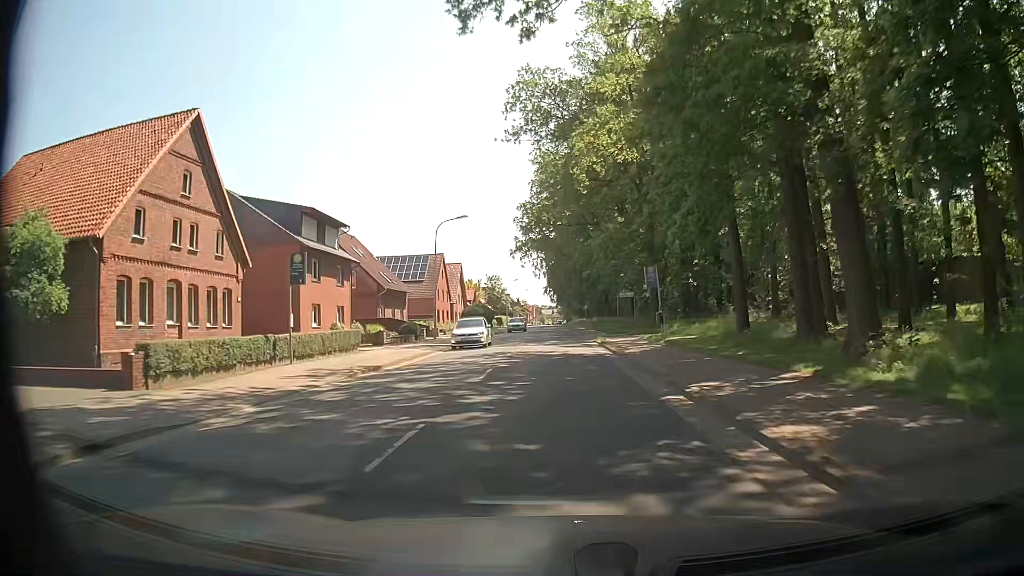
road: secondary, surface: asphalt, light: Day
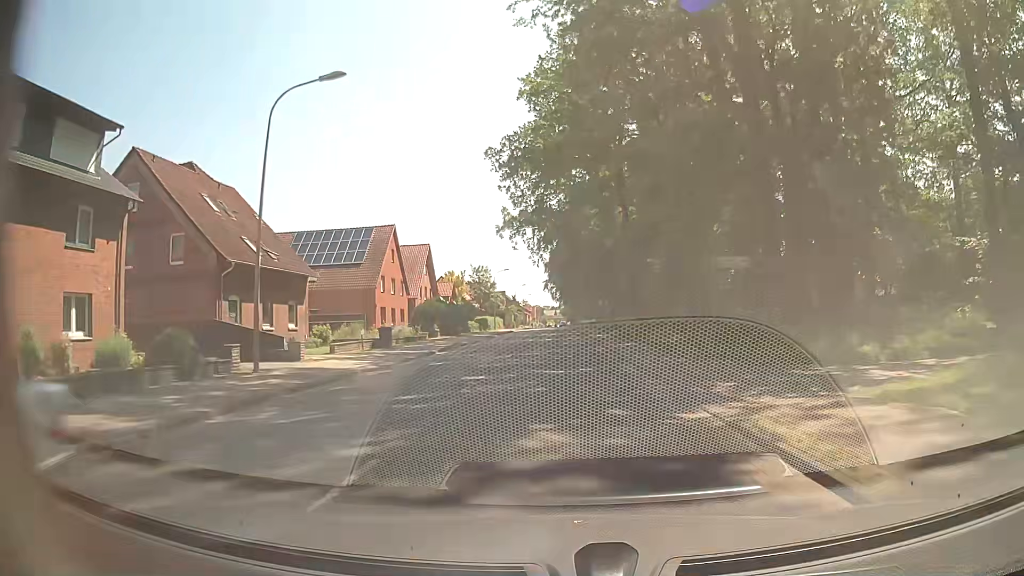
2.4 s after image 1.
(-0.1, +29.5) m; 0°
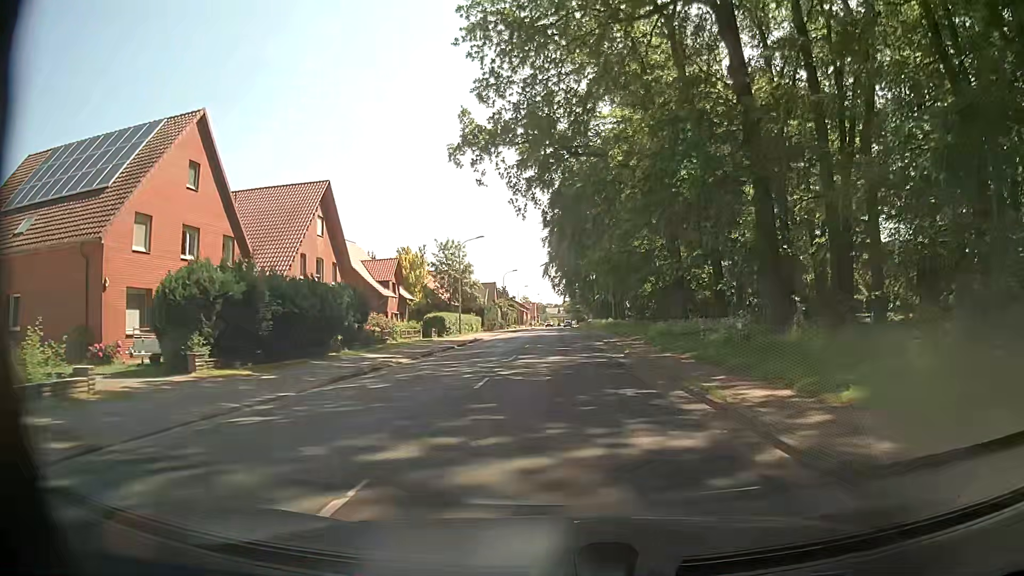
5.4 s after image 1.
(-0.3, +37.0) m; -1°
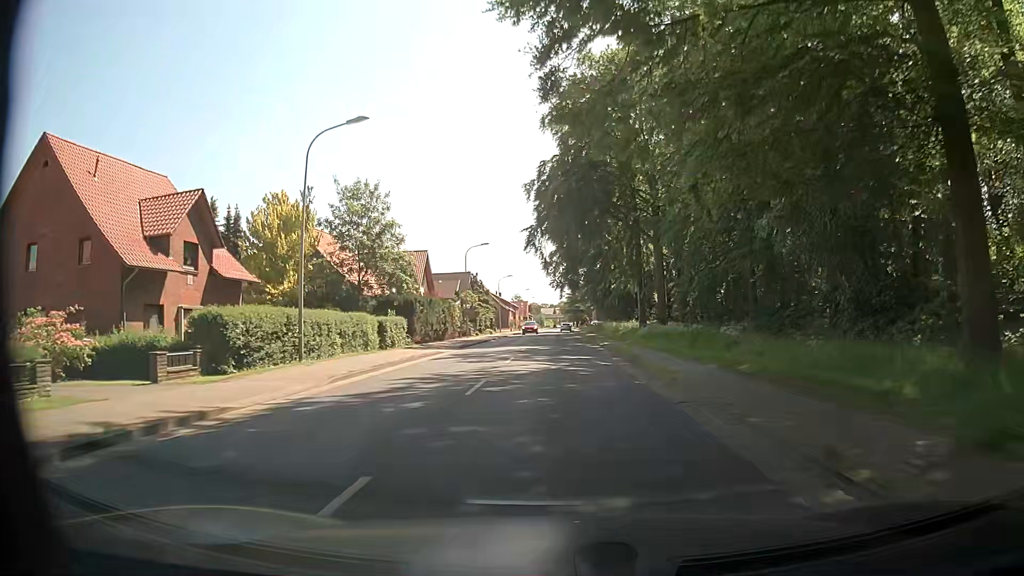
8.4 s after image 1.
(+0.4, +36.6) m; 0°
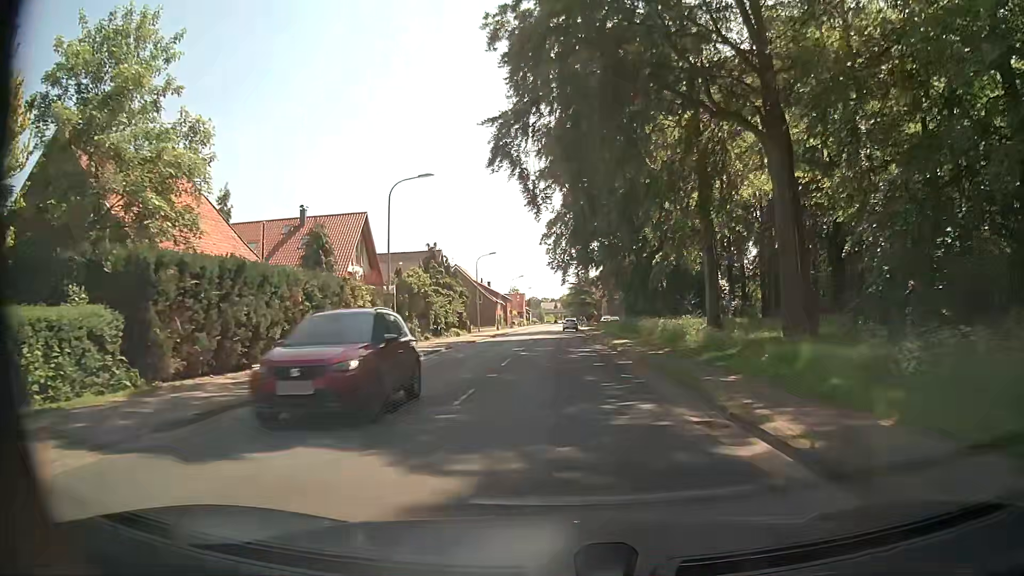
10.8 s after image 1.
(+0.4, +29.0) m; +1°
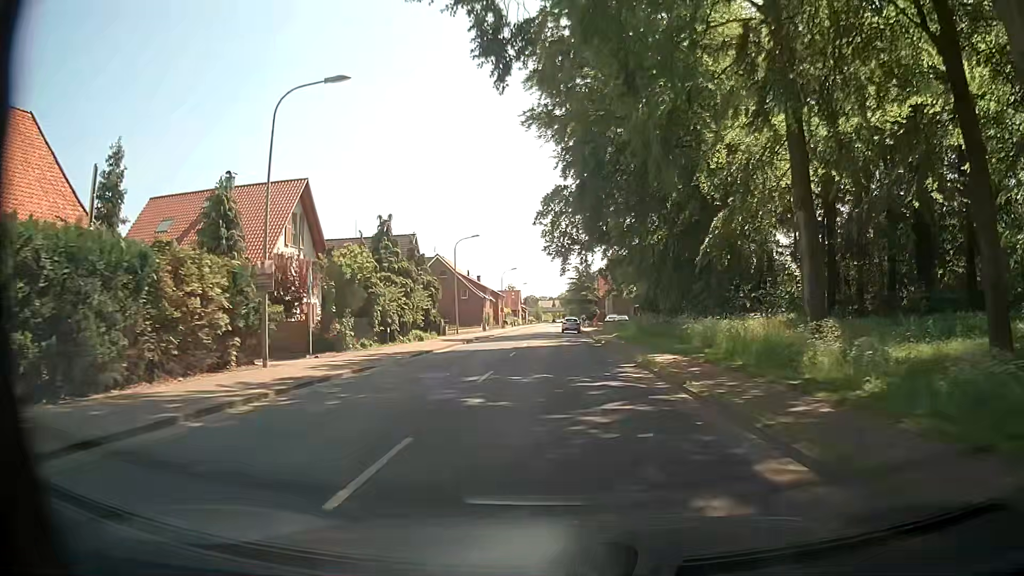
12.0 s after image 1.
(0.0, +14.5) m; 0°
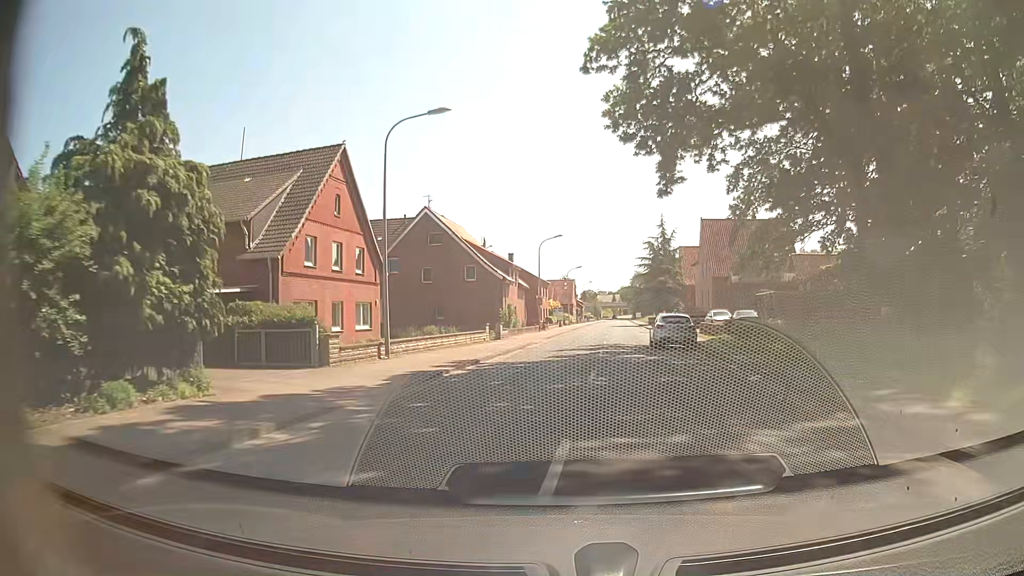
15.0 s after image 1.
(-0.6, +36.3) m; -4°
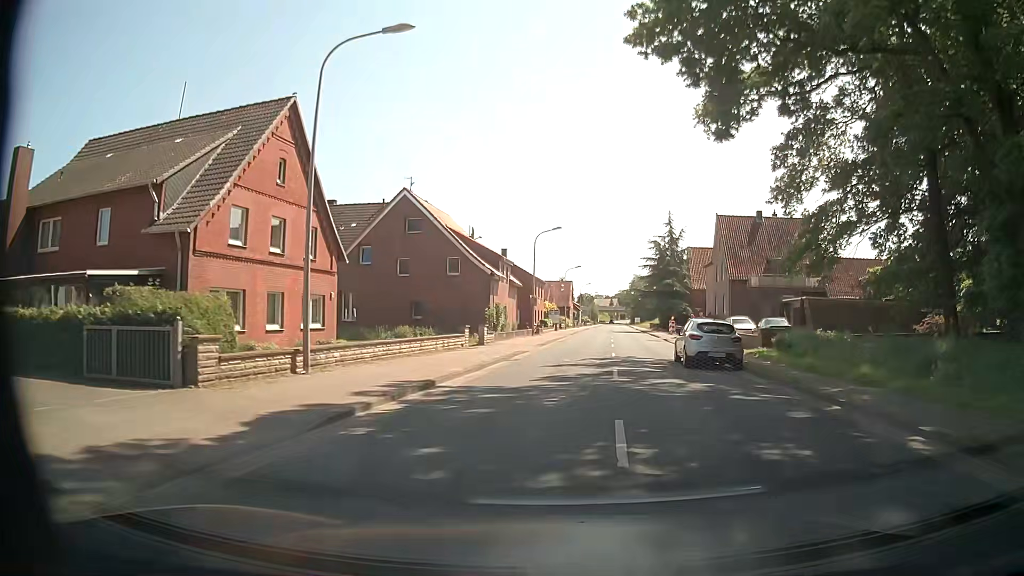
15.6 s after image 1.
(-0.1, +7.3) m; -1°
(0, +10) (+1, +20) (+2, +30) (+3, +40) (+4, +50) (+5, +60) (+7, +70) (+8, +80) (+9, +89) (+10, +99) m
